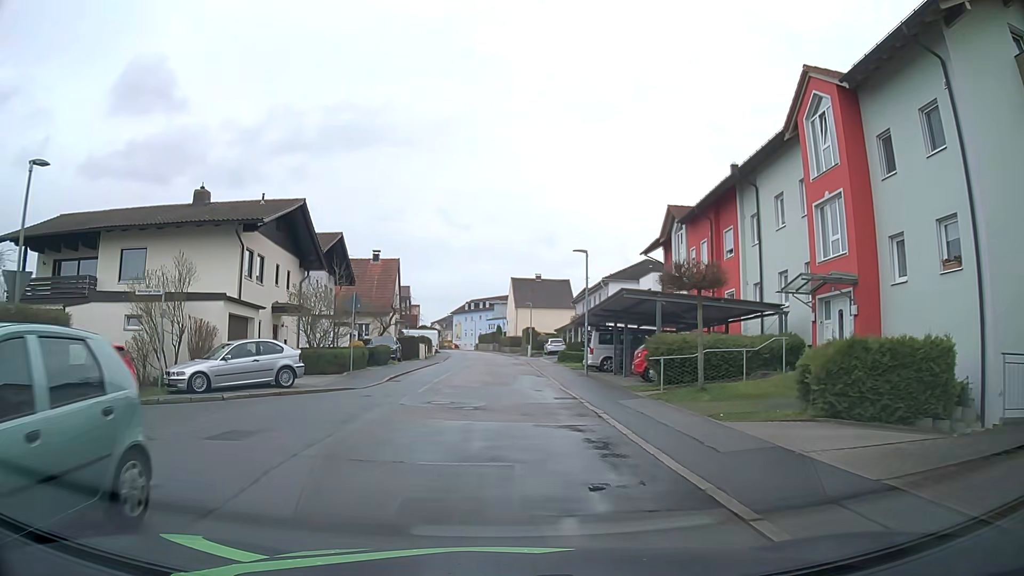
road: residential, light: Day
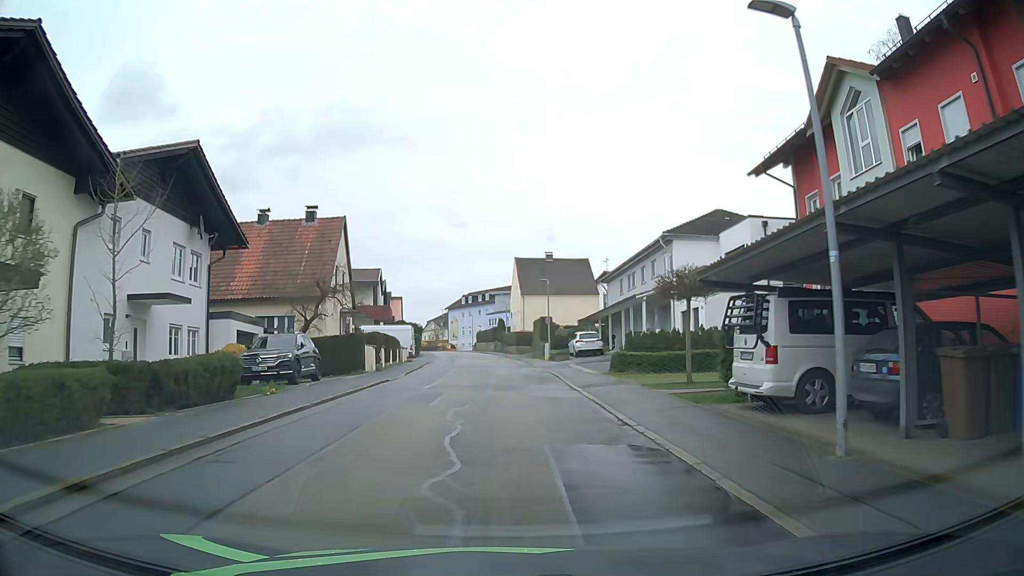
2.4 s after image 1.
(-0.3, +21.0) m; 0°
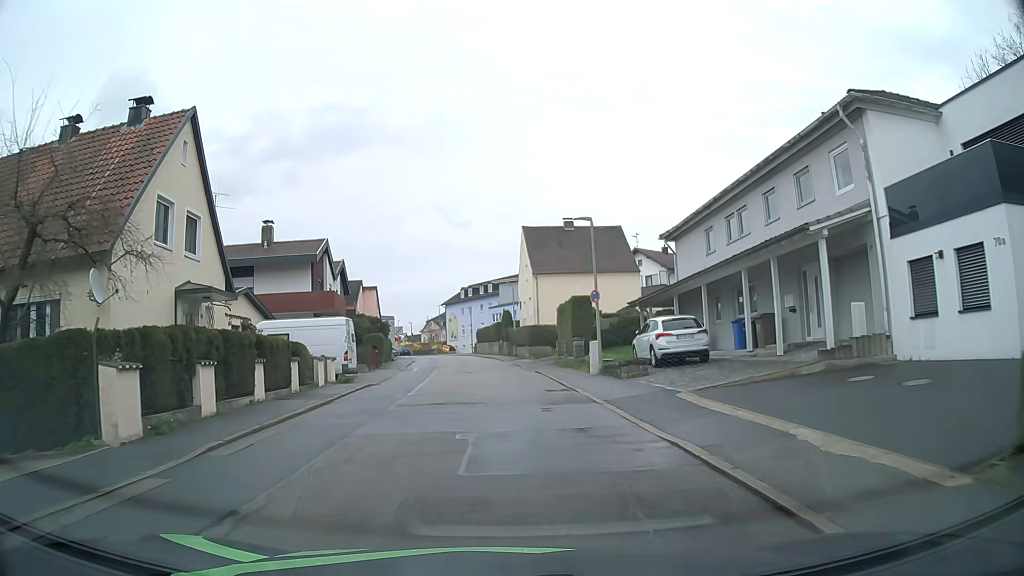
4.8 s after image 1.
(-0.4, +20.4) m; -2°
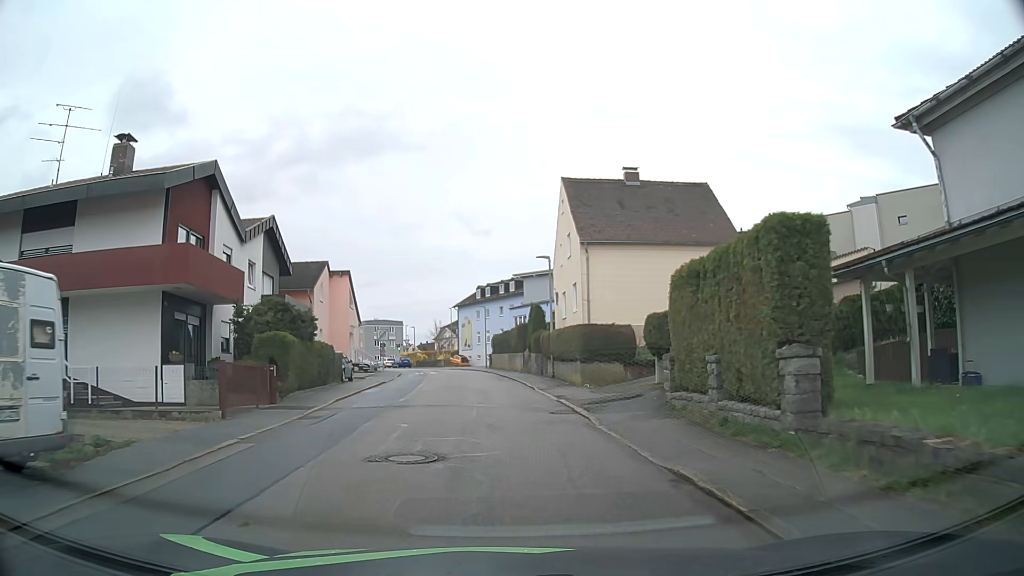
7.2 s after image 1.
(-0.3, +20.3) m; -1°
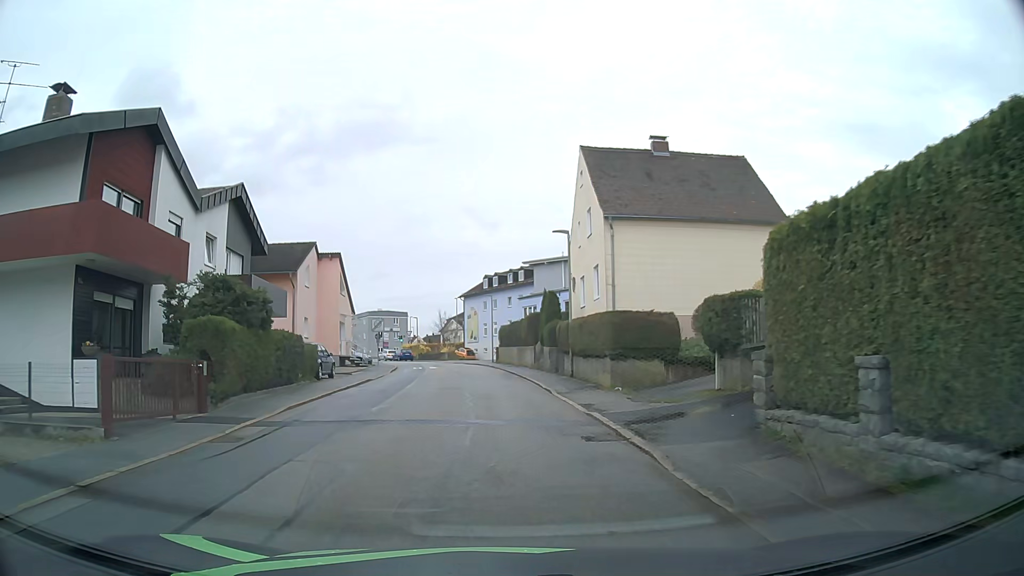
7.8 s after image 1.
(0.0, +5.0) m; -1°
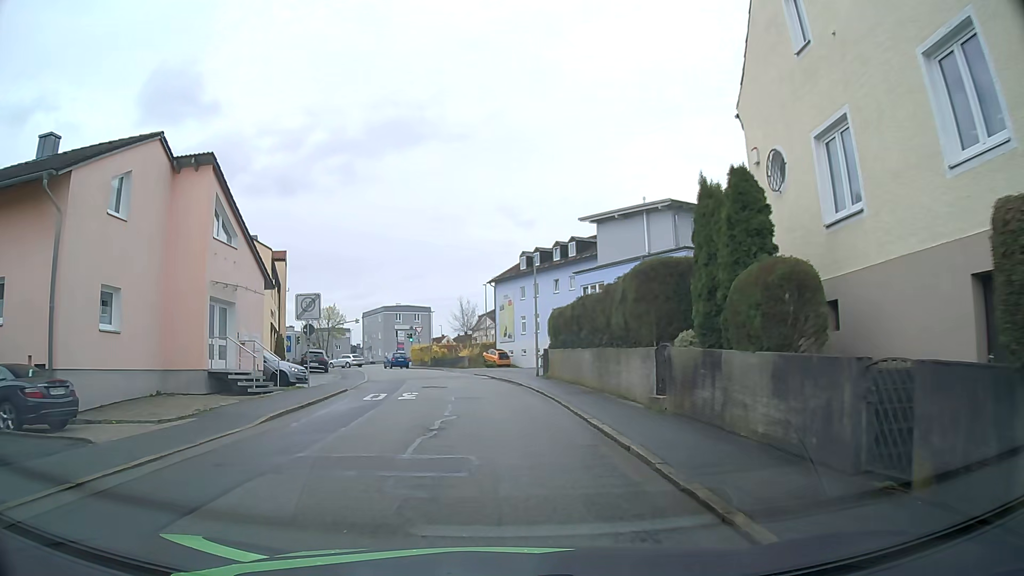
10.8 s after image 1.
(-0.7, +23.1) m; -4°
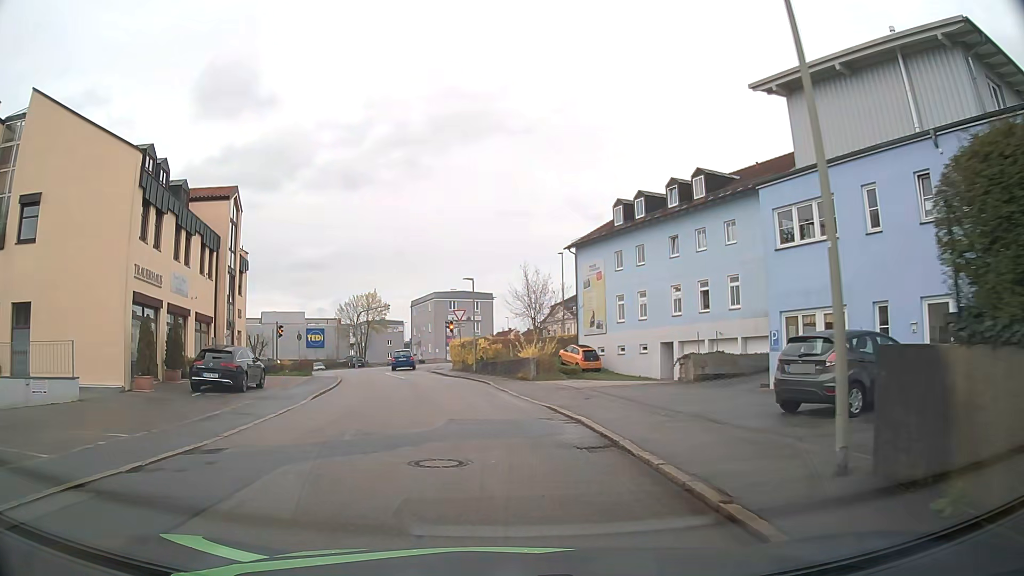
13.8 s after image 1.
(-0.6, +23.0) m; -5°
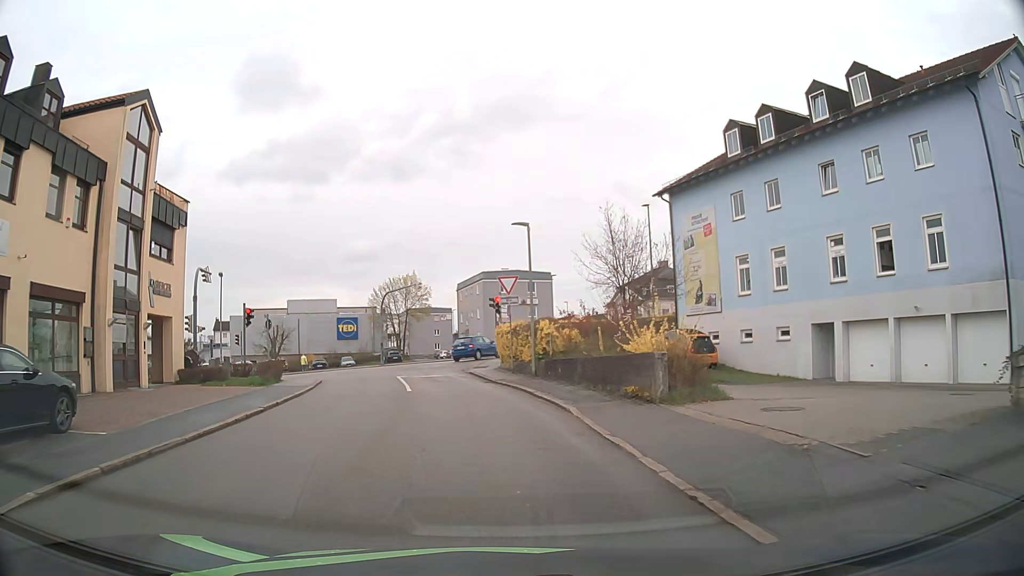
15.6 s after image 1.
(-0.6, +14.4) m; -5°
